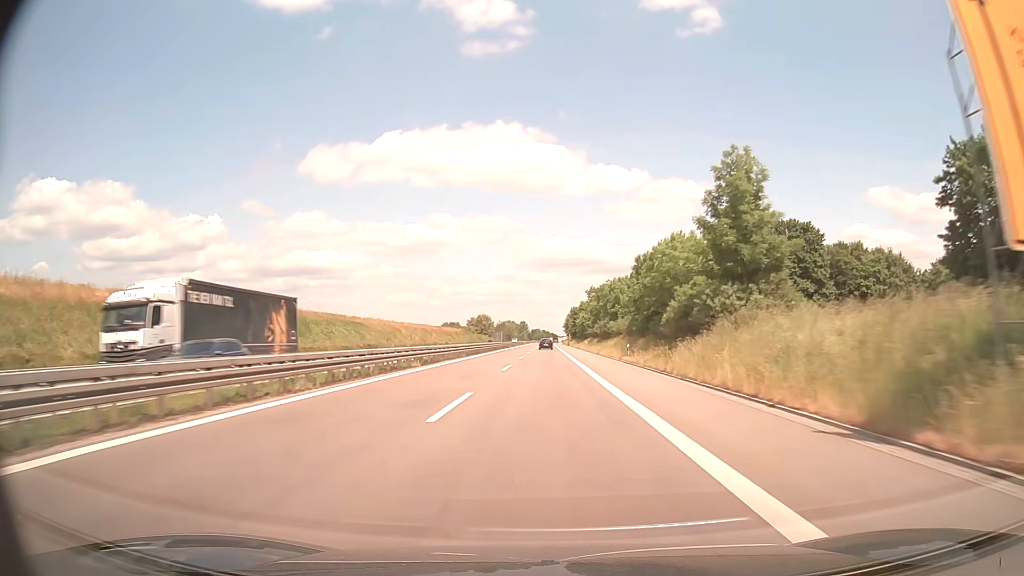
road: trunk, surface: asphalt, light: Day
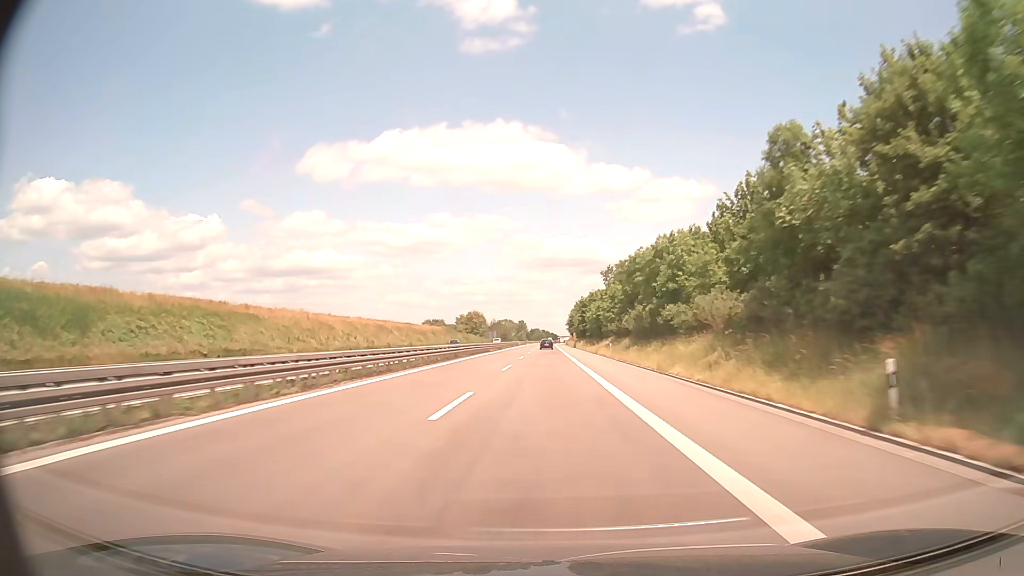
(+0.1, +36.0) m; 0°
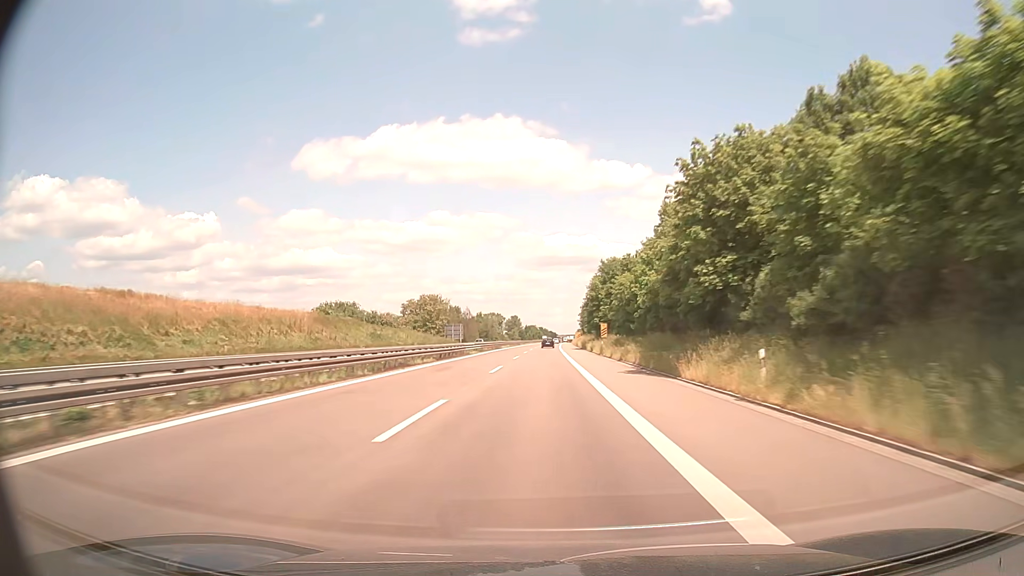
(+0.5, +93.4) m; 0°
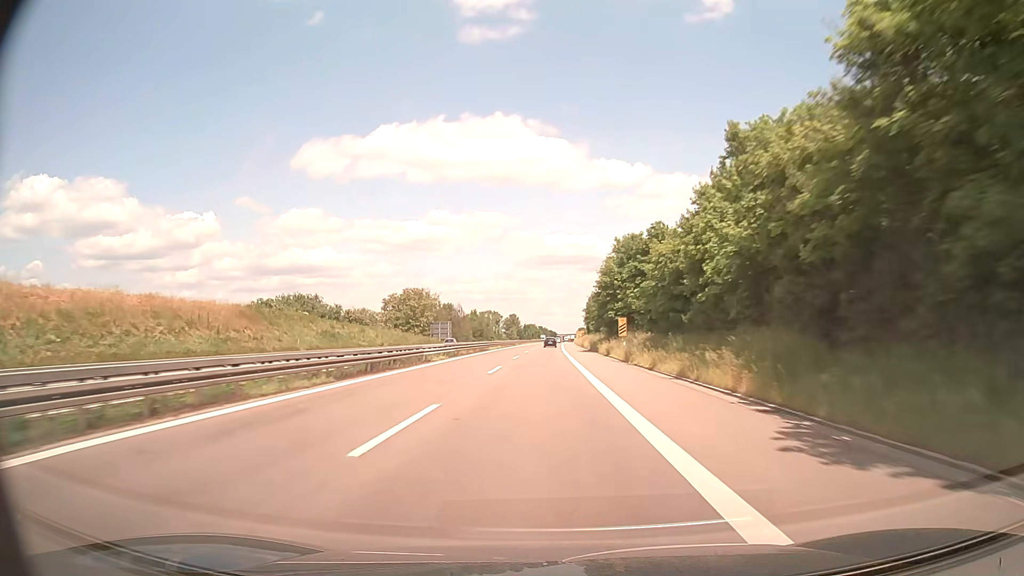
(0.0, +19.2) m; 0°
(0, +10) (0, +20) (0, +30) (0, +40) (0, +50) (0, +60) (0, +70) (0, +80) (0, +90) (+1, +100) m
